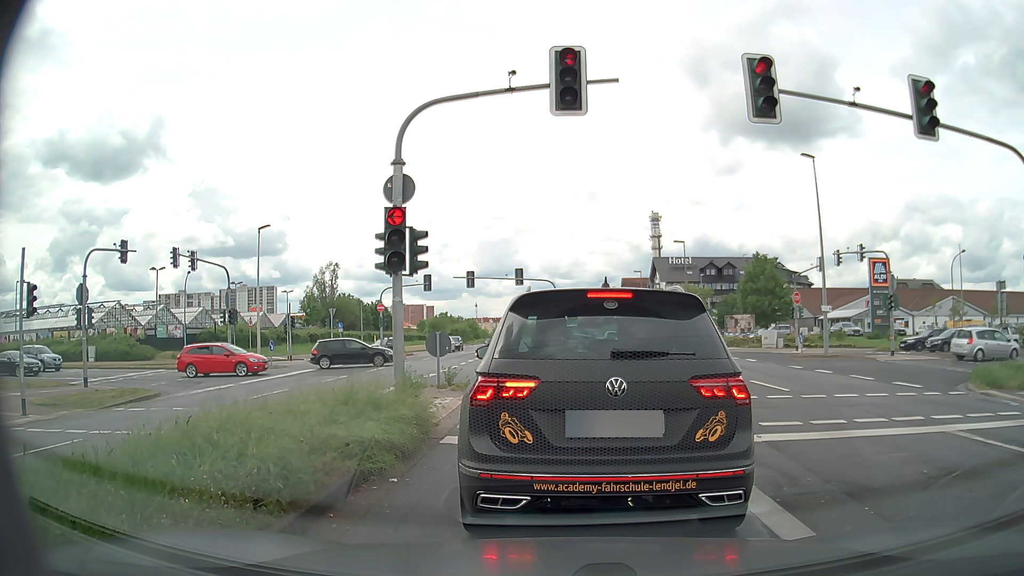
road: primary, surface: asphalt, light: Day
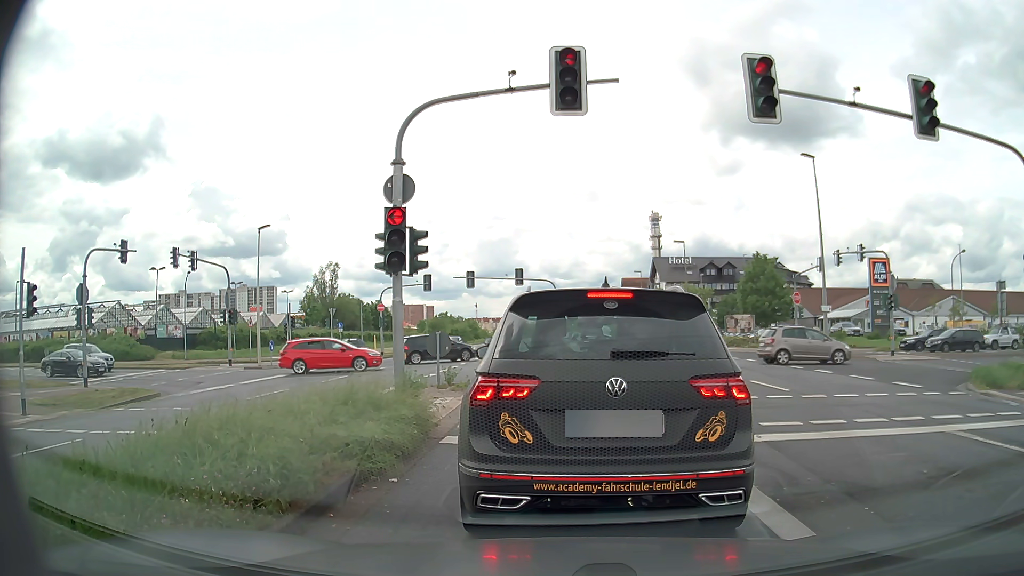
(0.0, 0.0) m; 0°
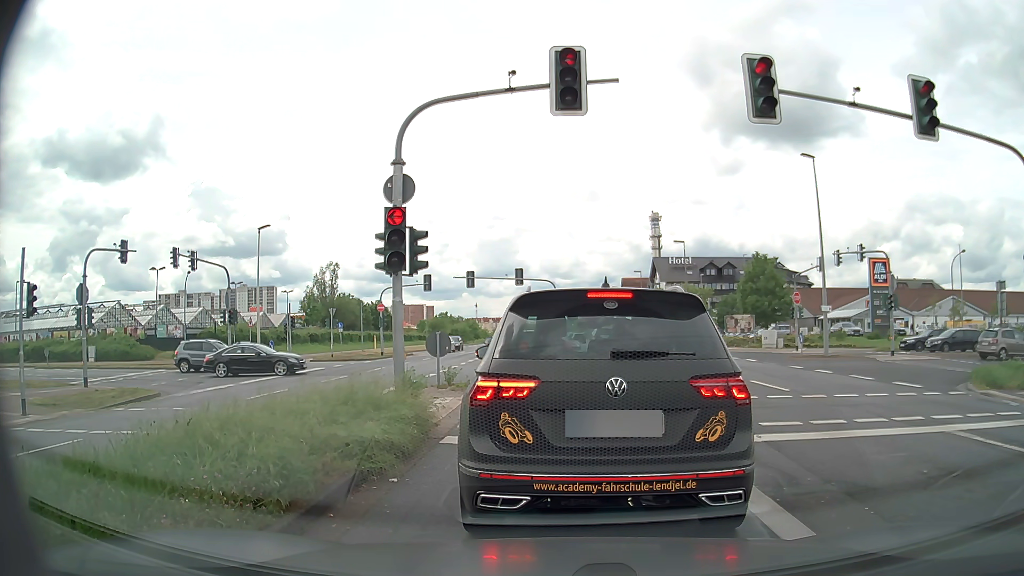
(0.0, 0.0) m; 0°
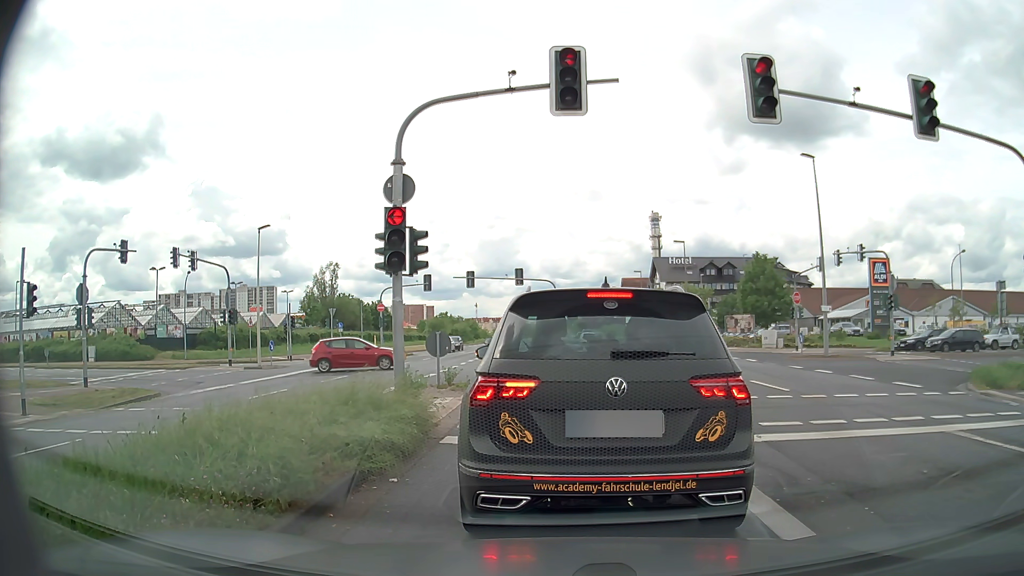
(0.0, 0.0) m; 0°
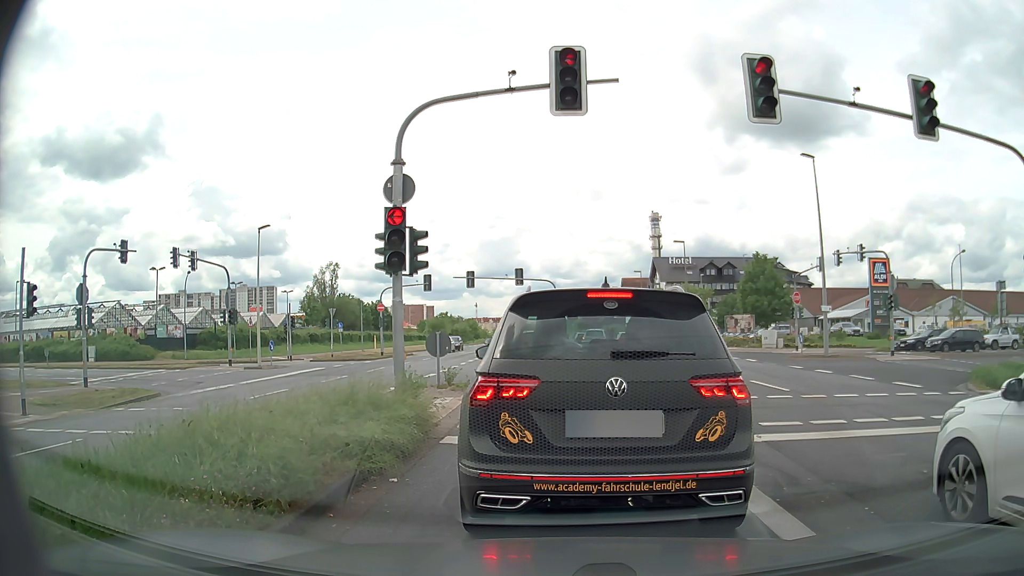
(0.0, 0.0) m; 0°
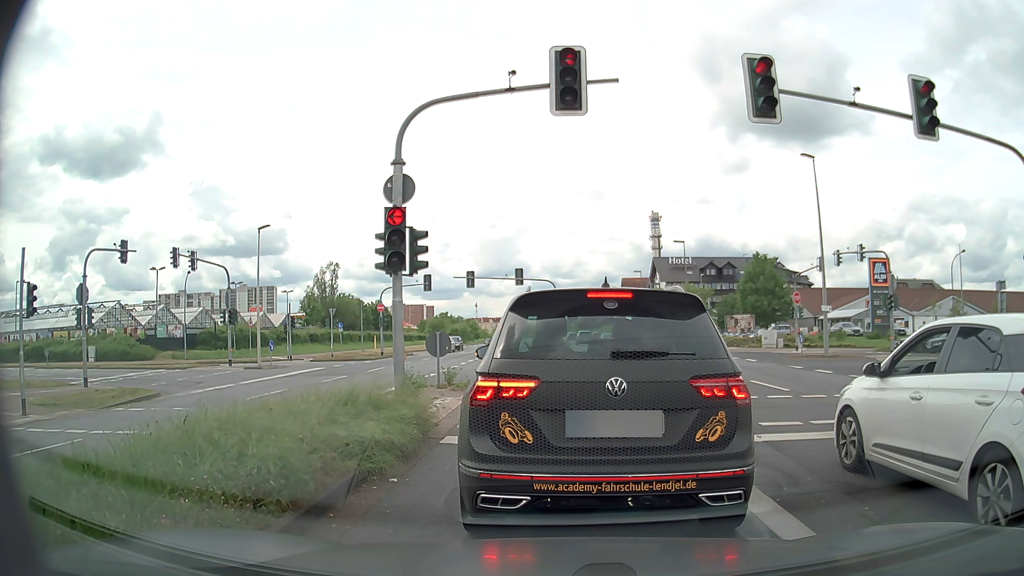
(0.0, 0.0) m; 0°
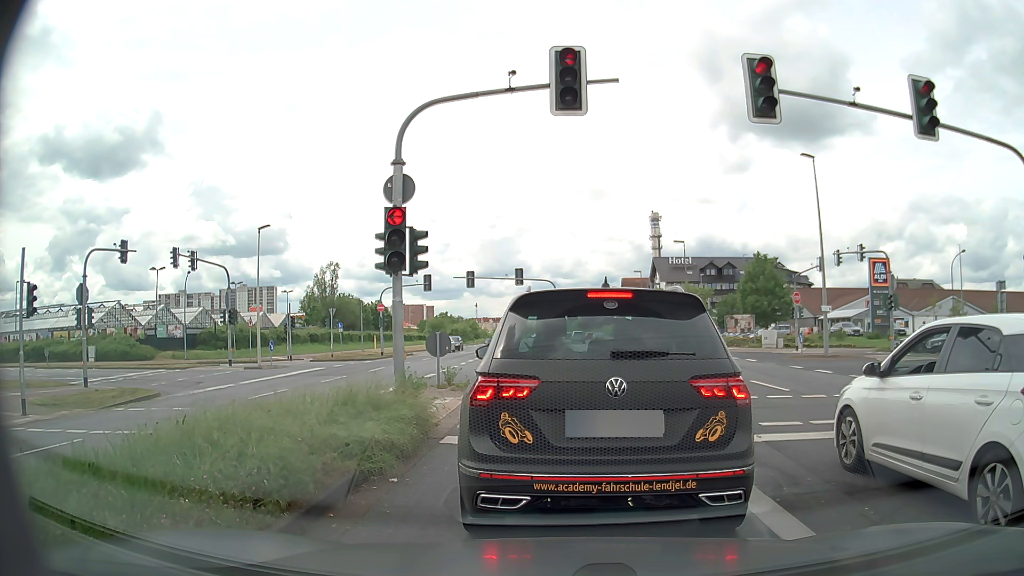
(0.0, 0.0) m; 0°
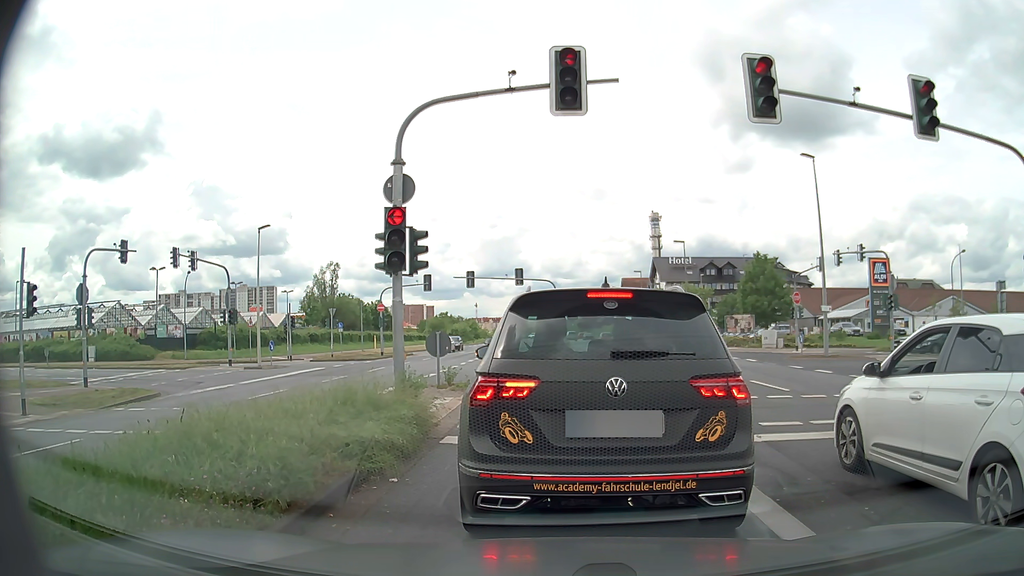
(0.0, 0.0) m; 0°
(0, +10) (0, +20) (-3, +30) (-8, +38) (-17, +42) (-27, +42) (-37, +42) (-47, +41) (-57, +40) (-67, +39) m
